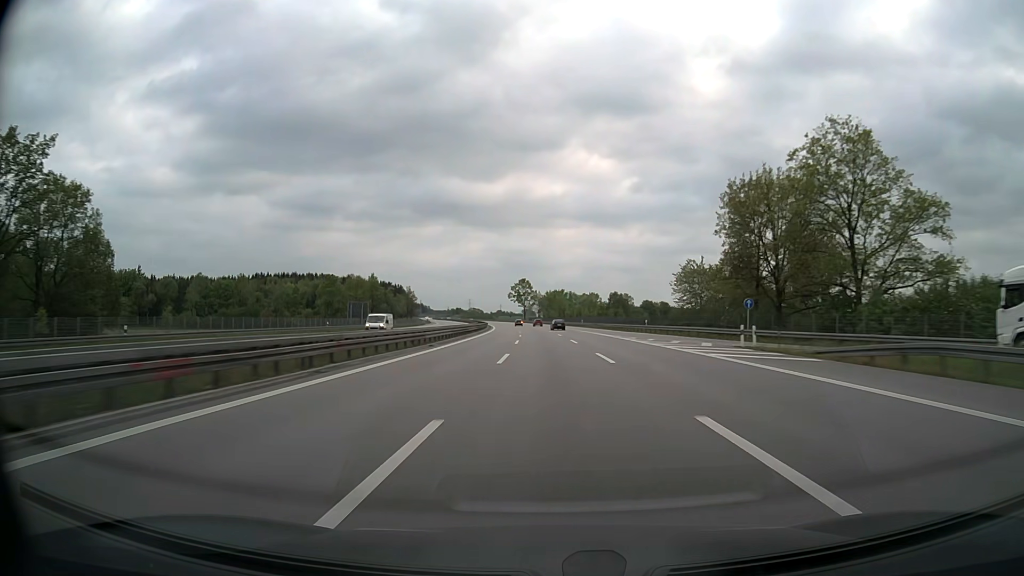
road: motorway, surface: asphalt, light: Day
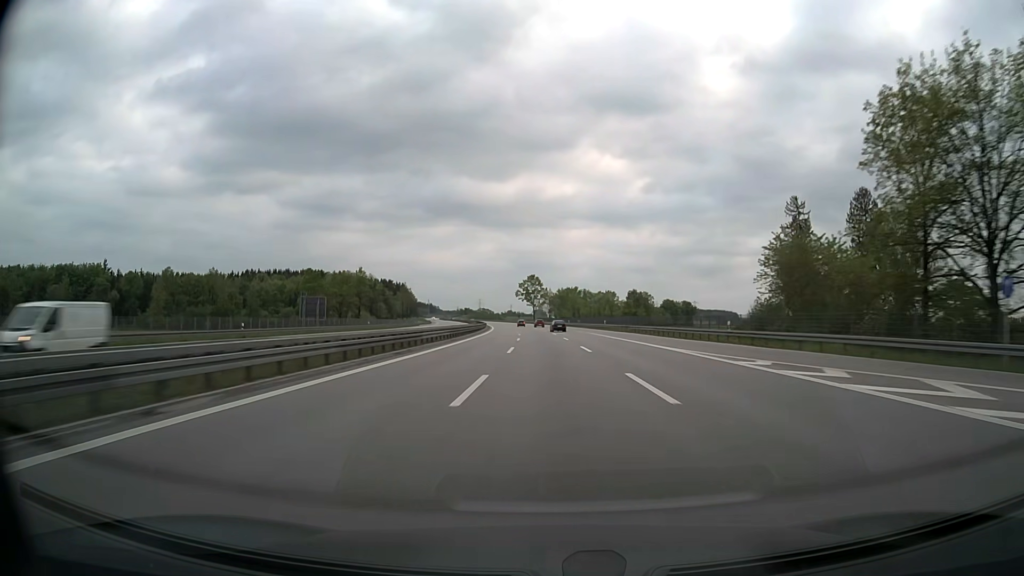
(-0.2, +28.5) m; -1°
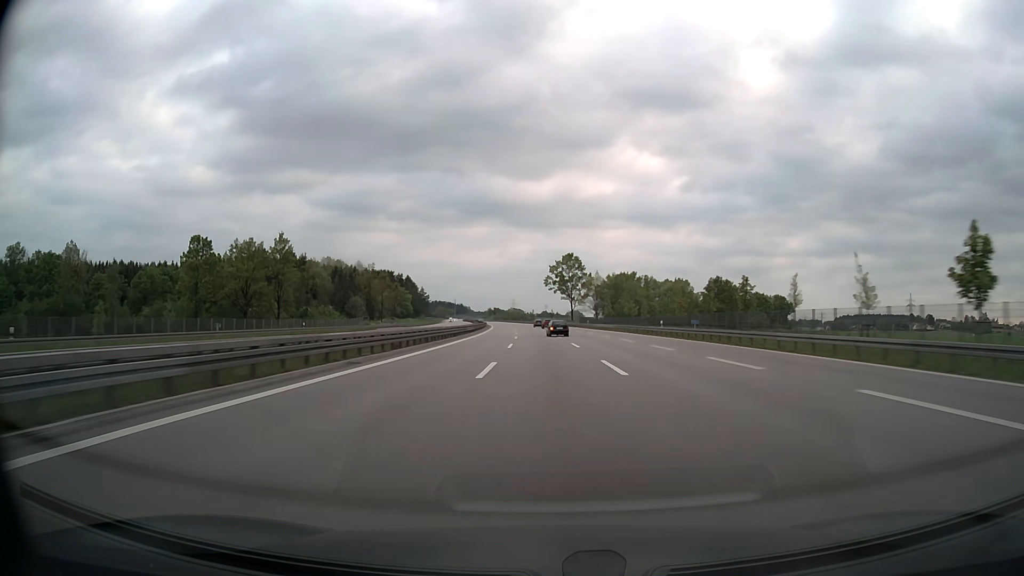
(-2.3, +85.6) m; -3°
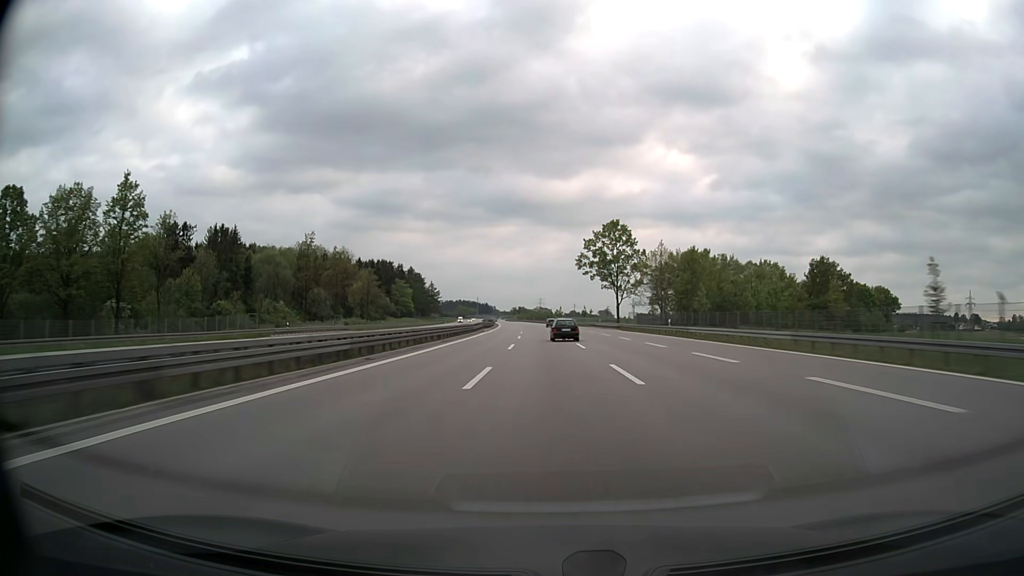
(-1.1, +57.1) m; -2°
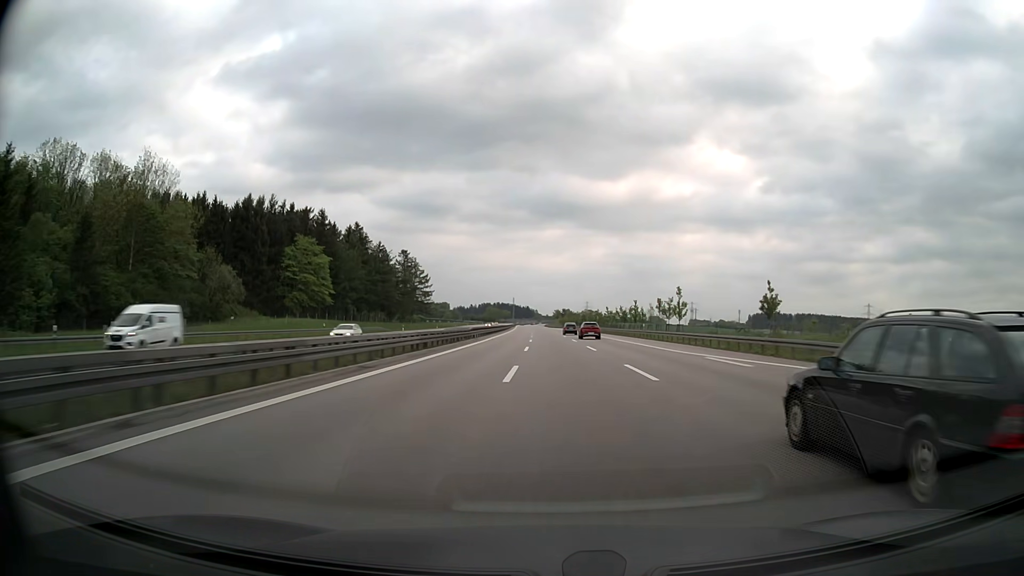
(-5.9, +142.5) m; -4°
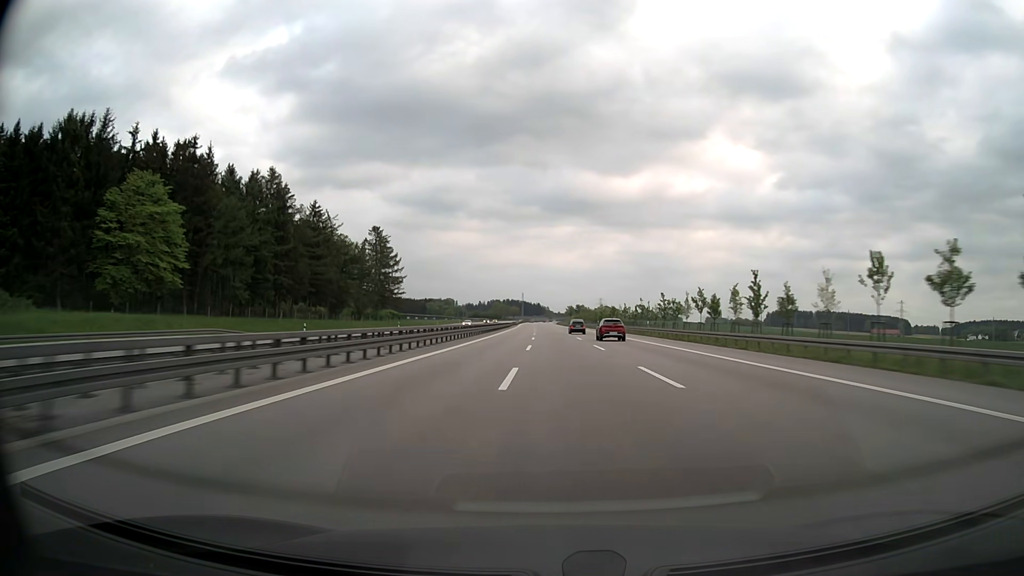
(-0.5, +57.0) m; -1°
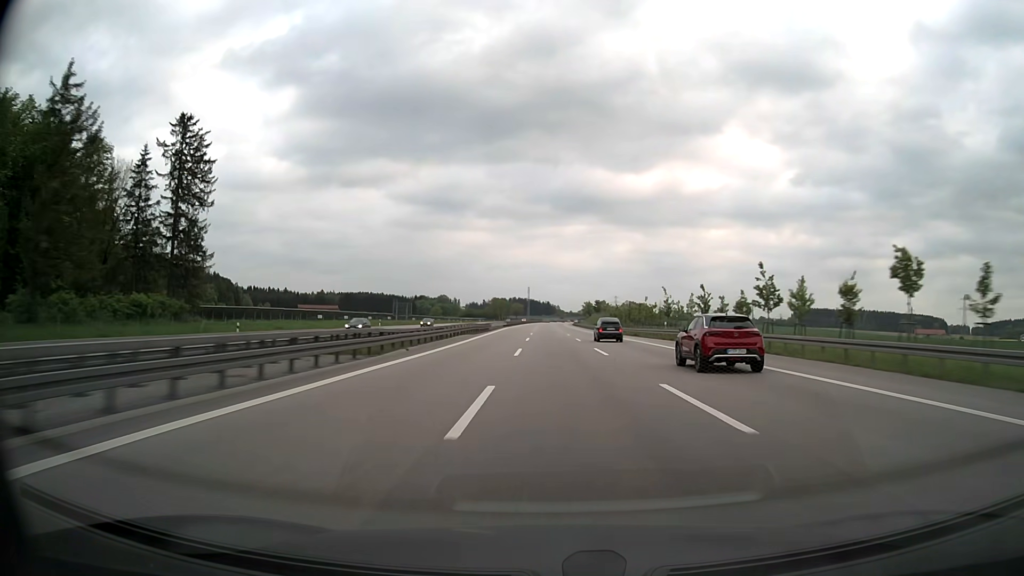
(-1.0, +114.0) m; -1°
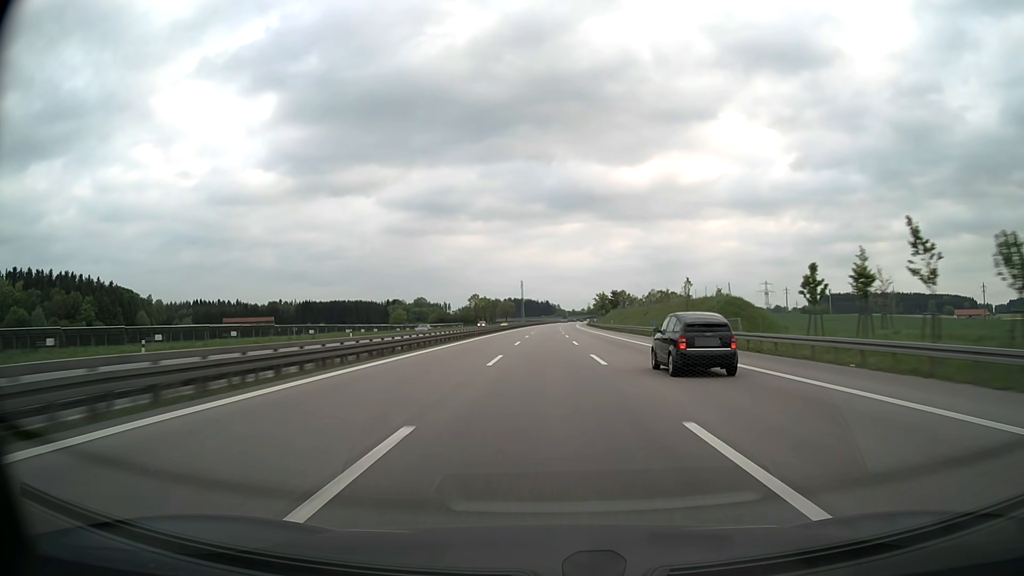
(0.0, +114.0) m; 0°
(0, +10) (0, +20) (0, +30) (0, +40) (0, +50) (0, +60) (0, +70) (0, +80) (0, +90) (0, +100) m
